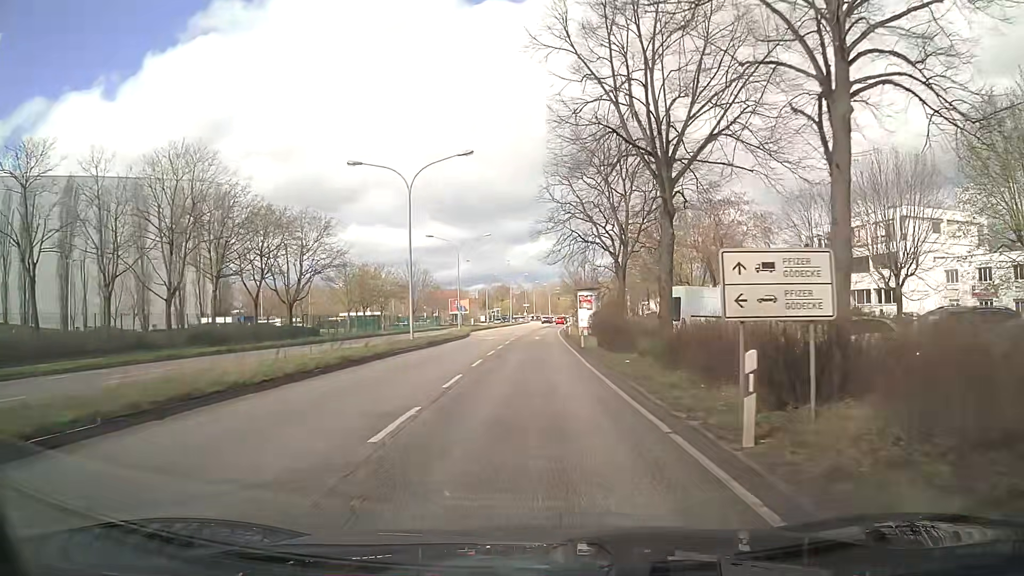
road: primary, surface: asphalt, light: Day
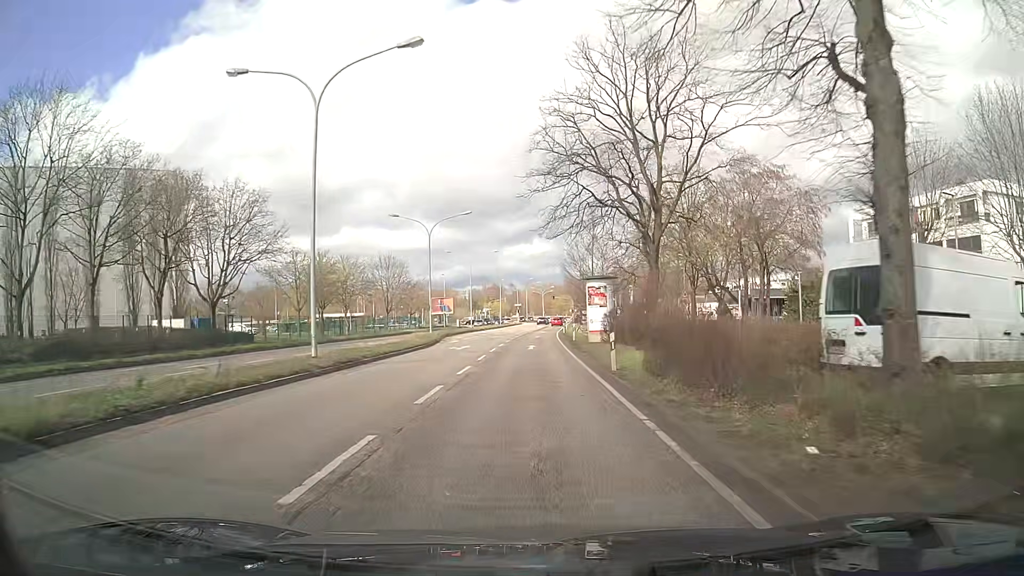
(+0.1, +14.6) m; +1°
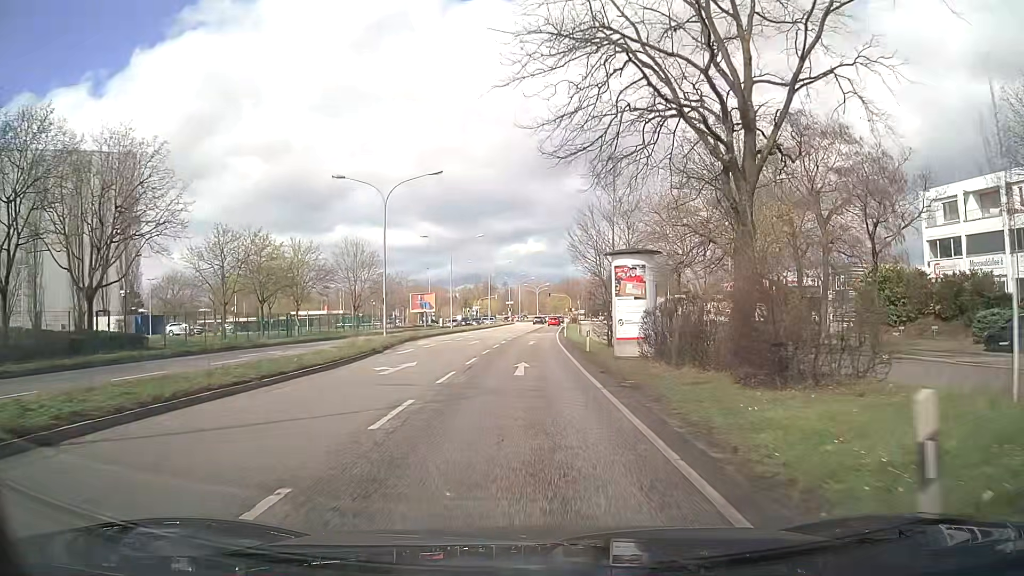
(0.0, +14.6) m; +1°
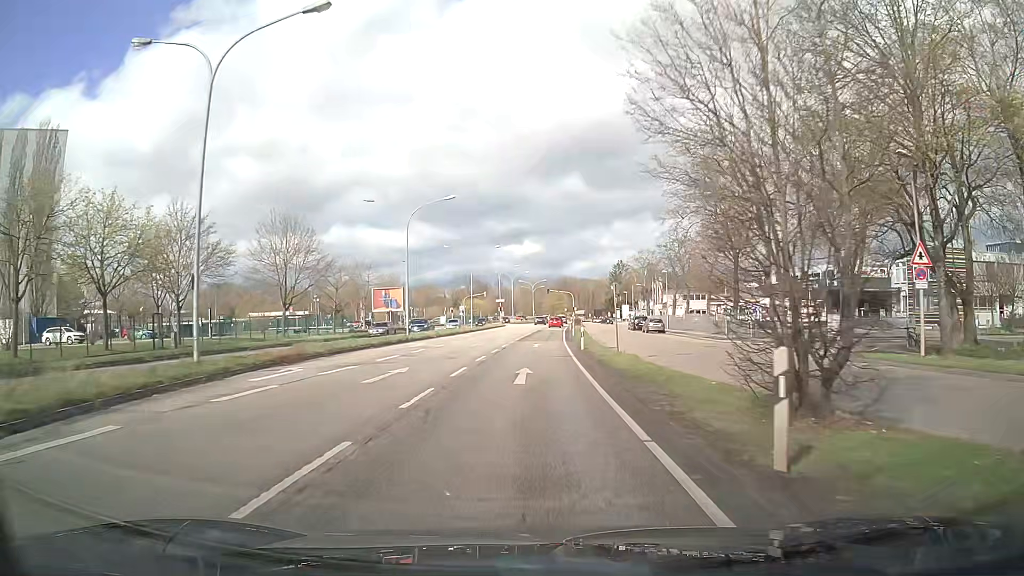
(0.0, +22.1) m; 0°
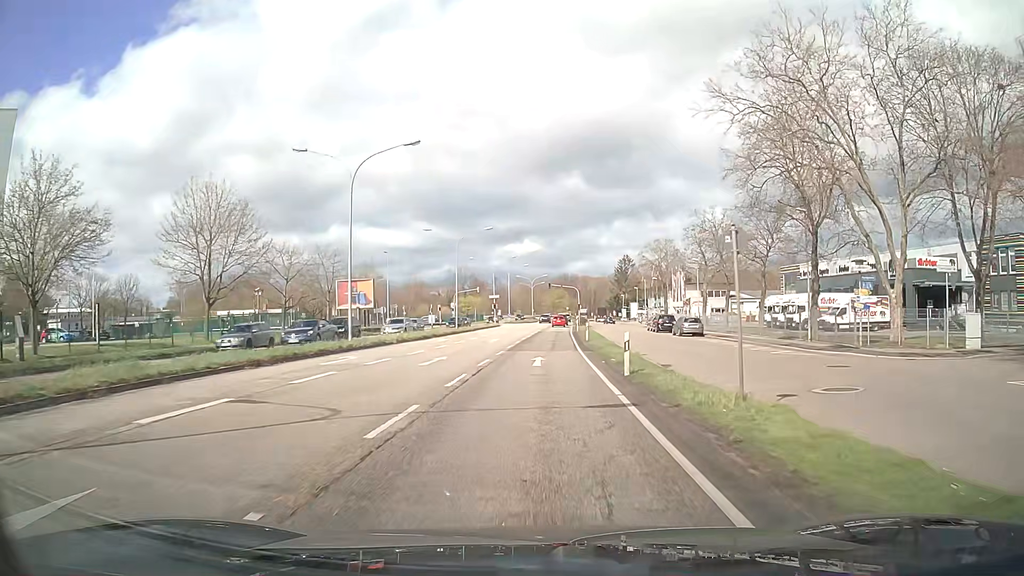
(+0.1, +14.8) m; +1°
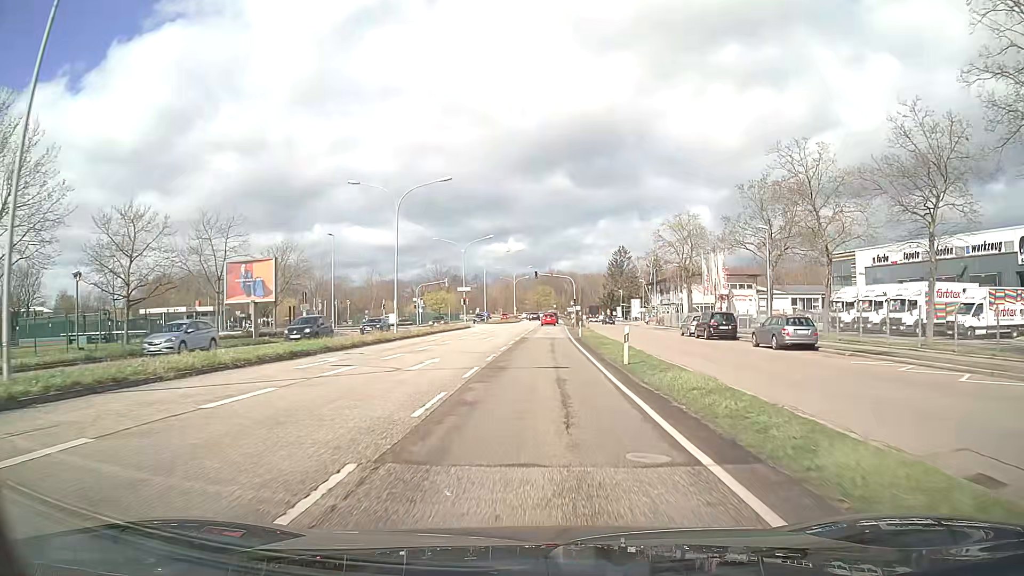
(+0.2, +22.4) m; +1°
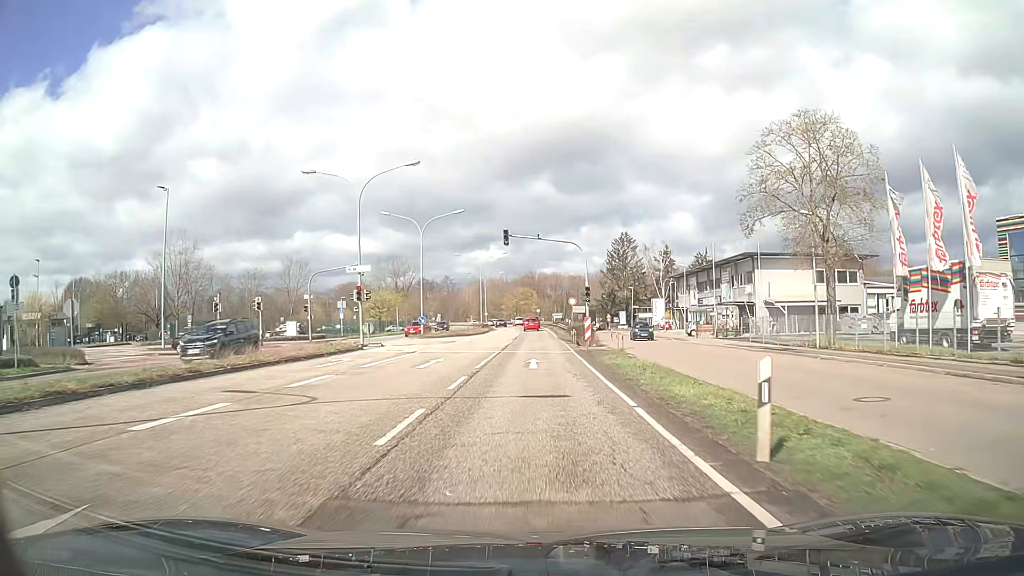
(+0.6, +38.0) m; +2°
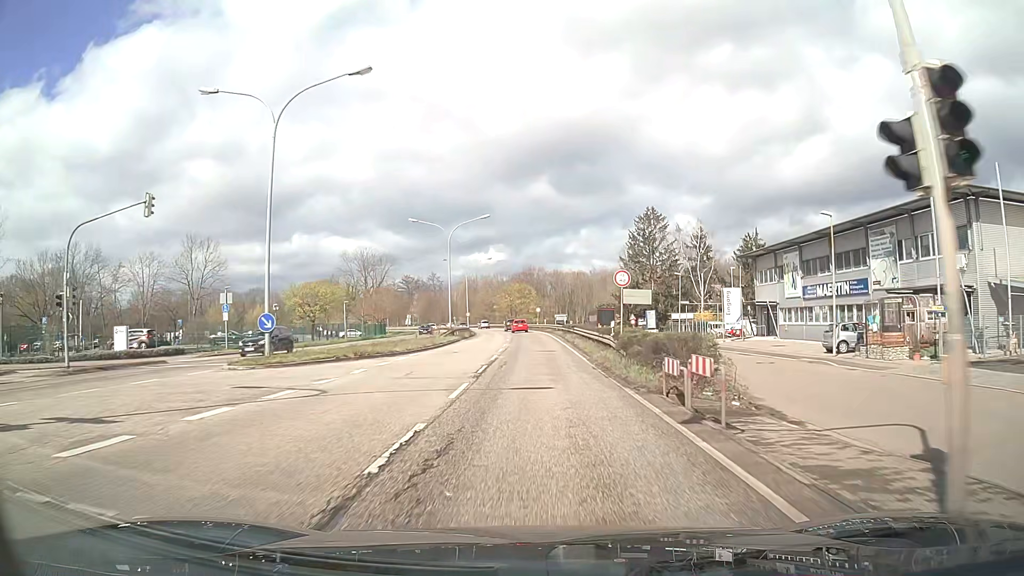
(0.0, +31.0) m; 0°
